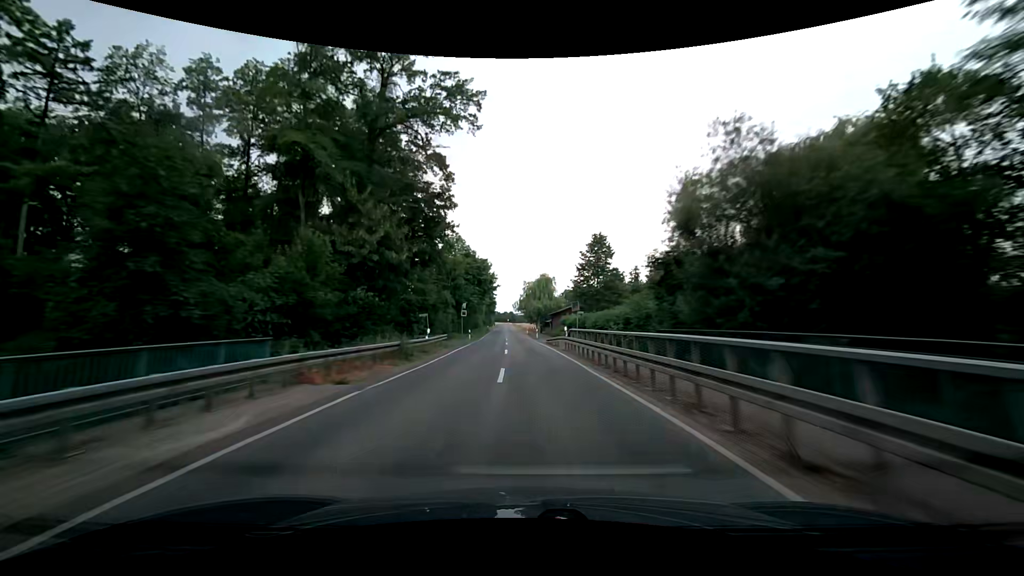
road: secondary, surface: asphalt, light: Day
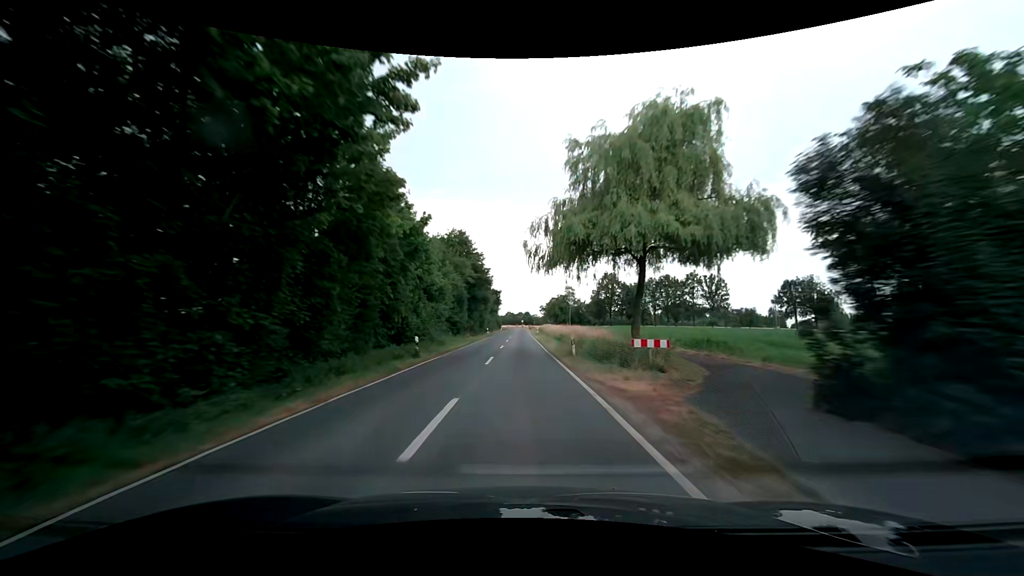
(-1.5, +78.9) m; -2°
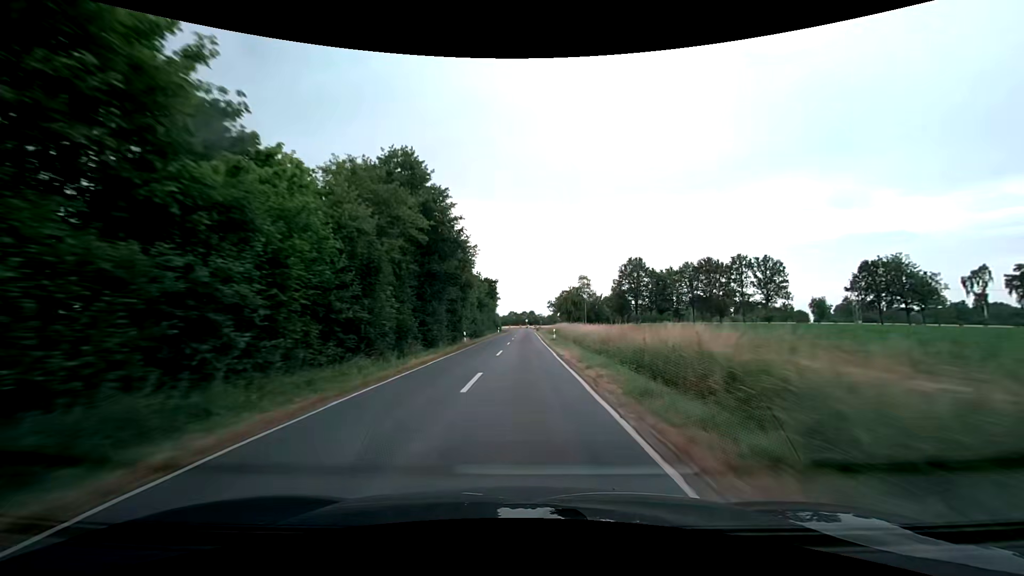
(0.0, +31.5) m; 0°
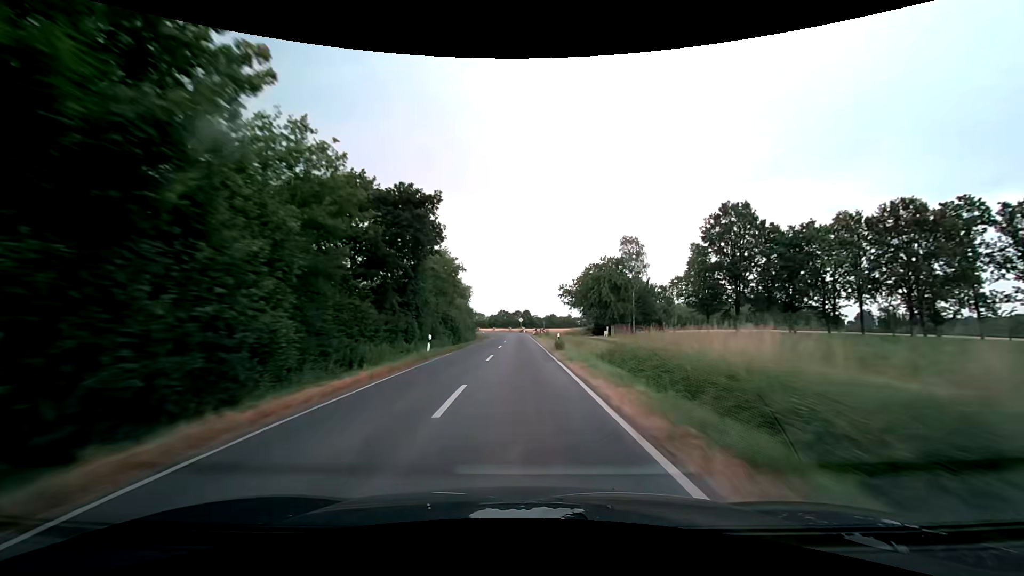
(-0.1, +63.1) m; 0°
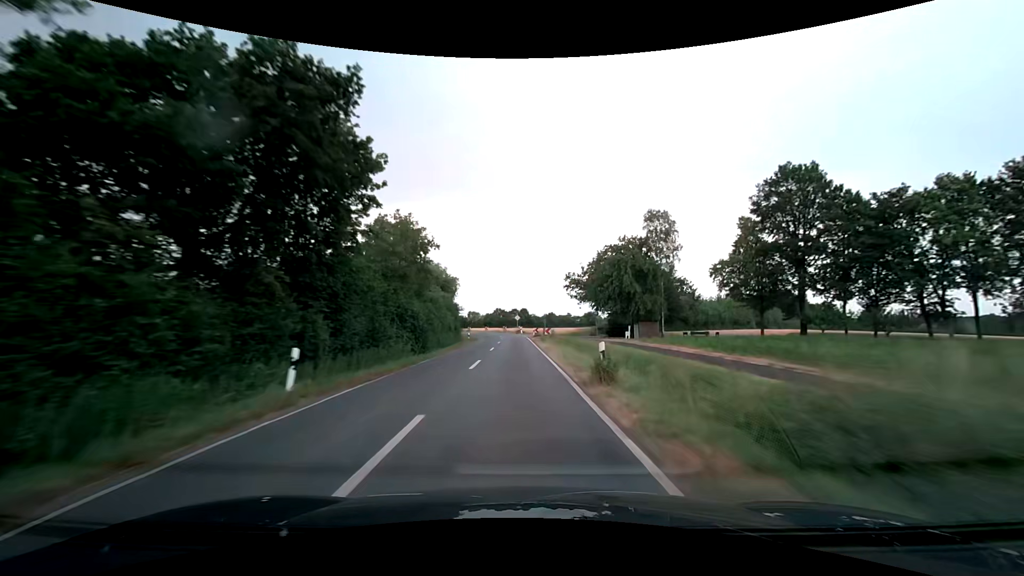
(0.0, +15.8) m; 0°
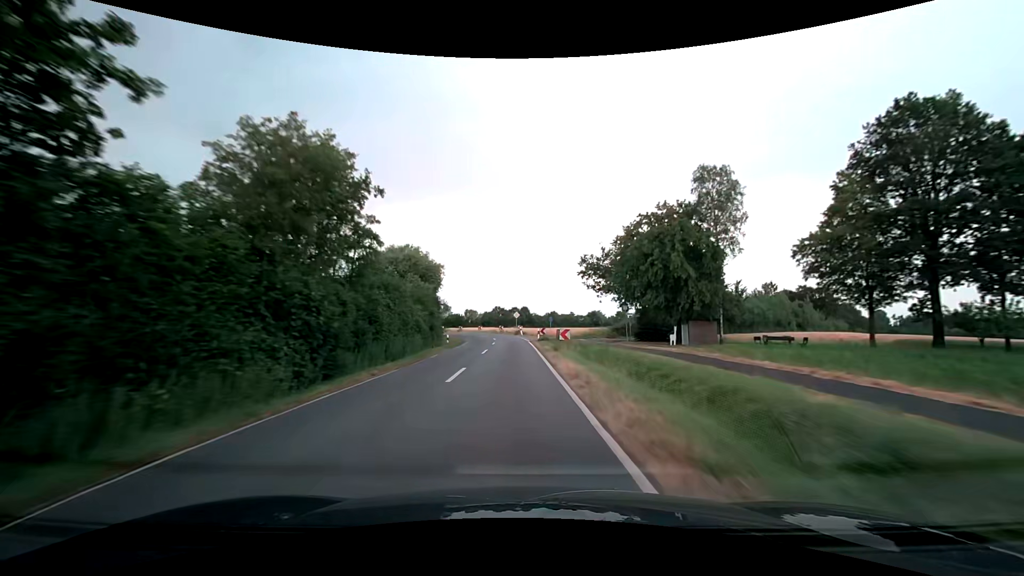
(0.0, +15.7) m; 0°
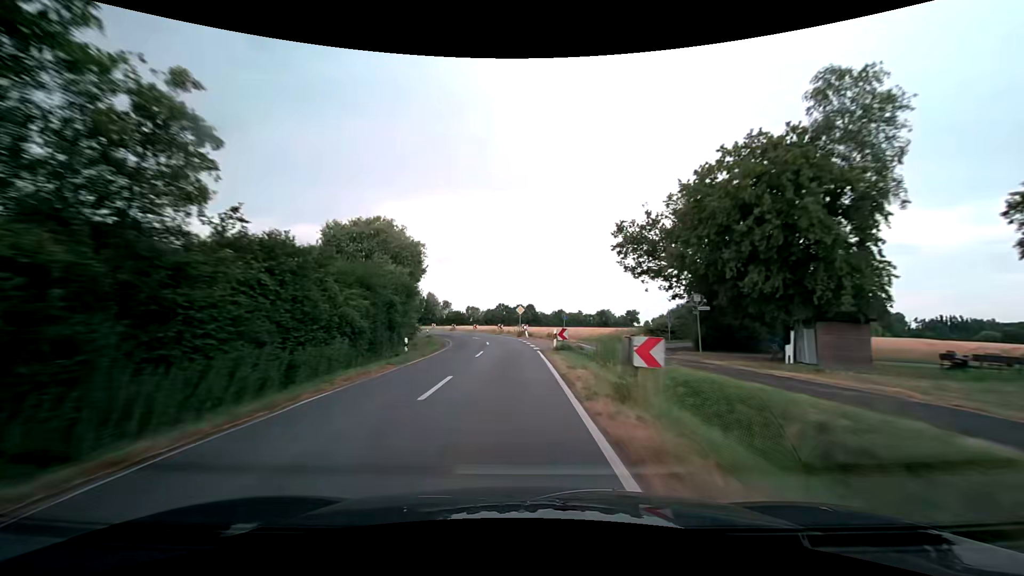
(-0.1, +15.3) m; -1°
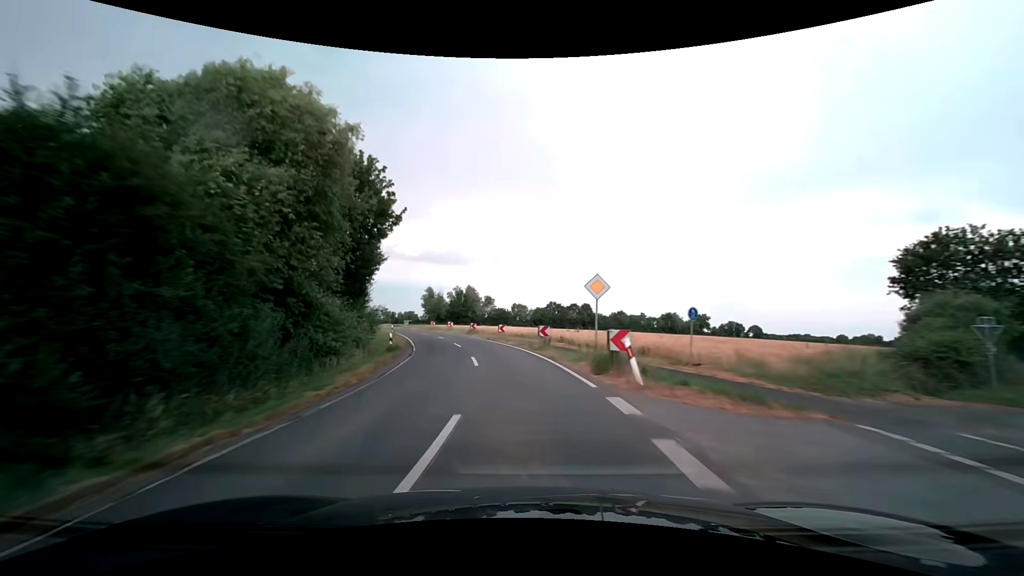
(-0.8, +29.4) m; -5°
(0, +10) (-1, +20) (-3, +30) (-5, +40) (-8, +49) (-11, +59) (-14, +68) (-18, +78) (-21, +87) (-25, +96) m
